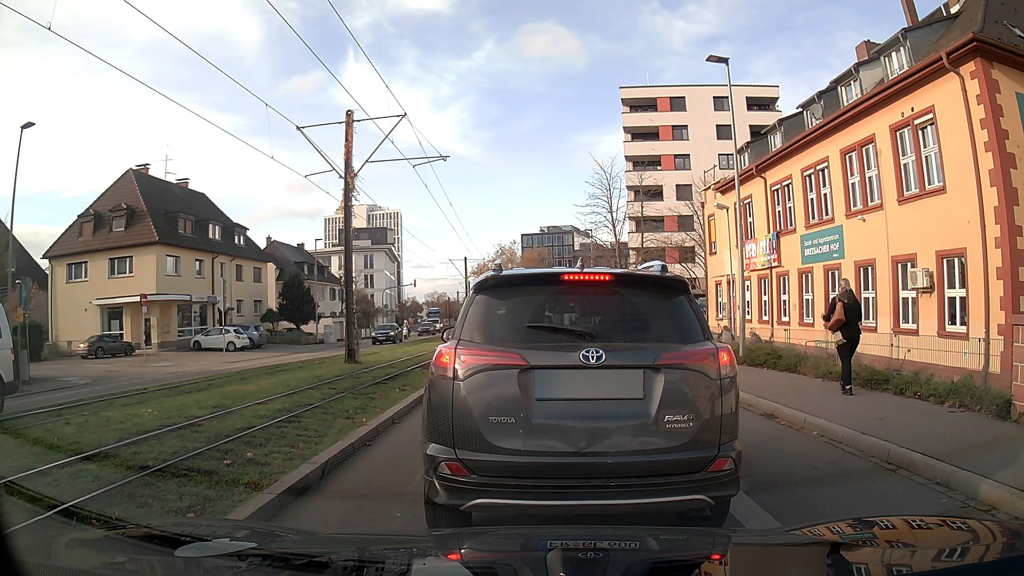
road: secondary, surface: asphalt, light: Day
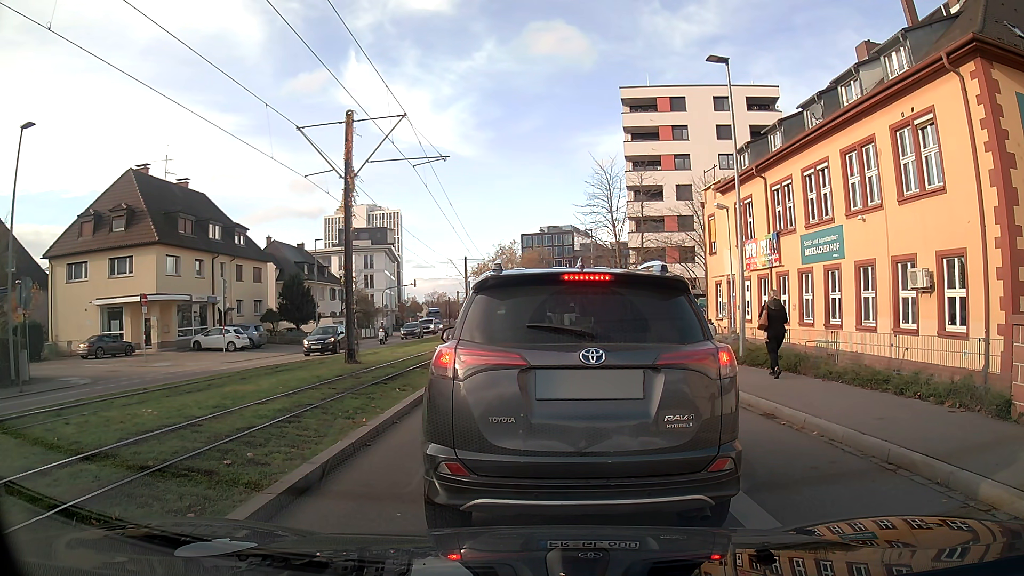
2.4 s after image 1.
(0.0, 0.0) m; 0°
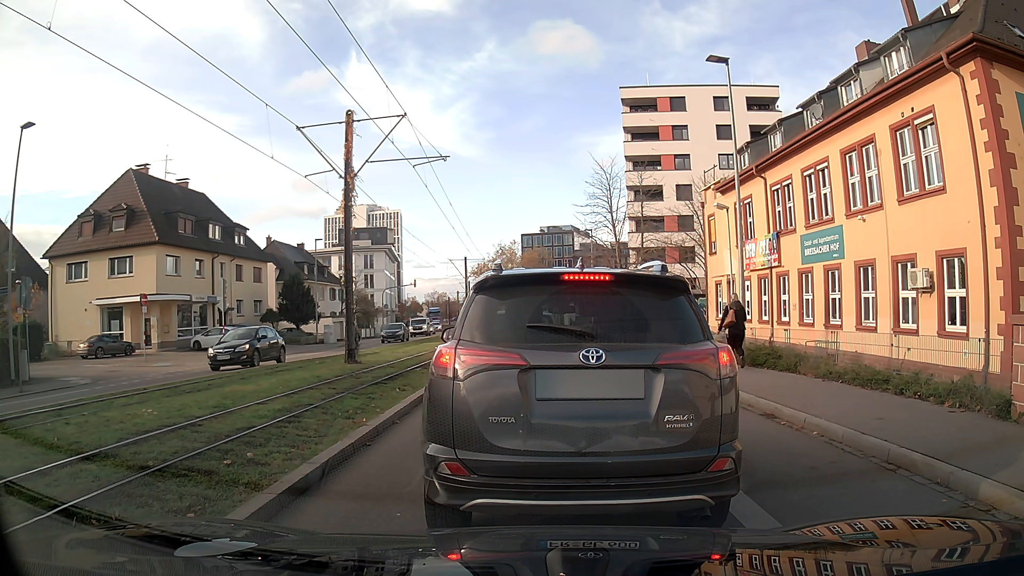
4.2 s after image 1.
(0.0, 0.0) m; 0°
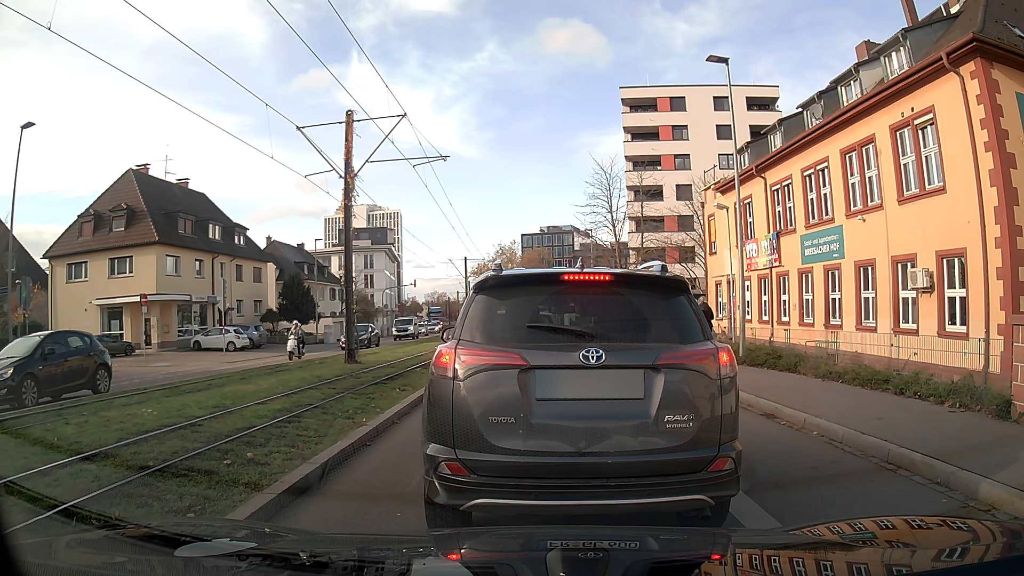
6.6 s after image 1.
(0.0, 0.0) m; 0°
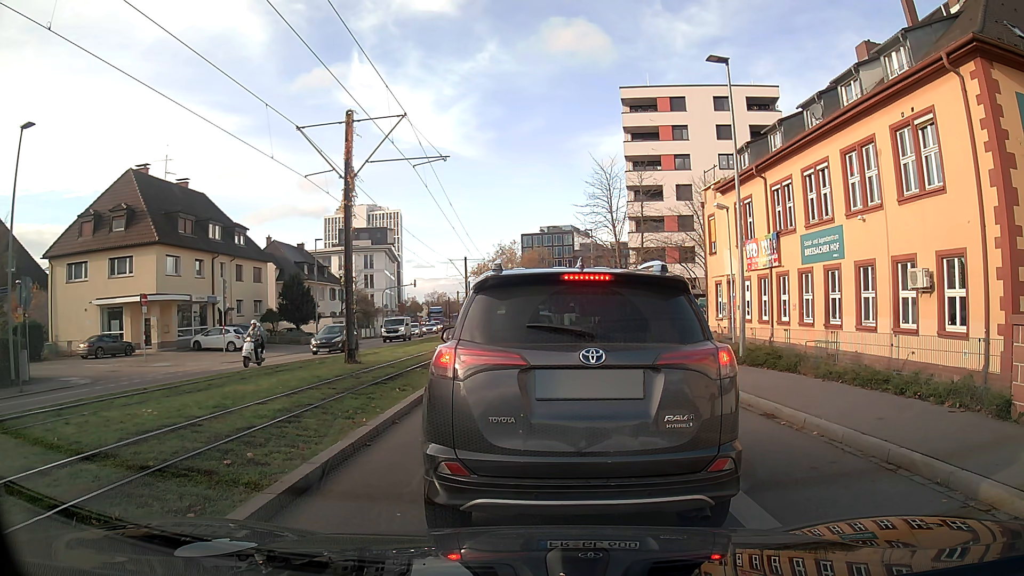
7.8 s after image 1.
(0.0, 0.0) m; 0°
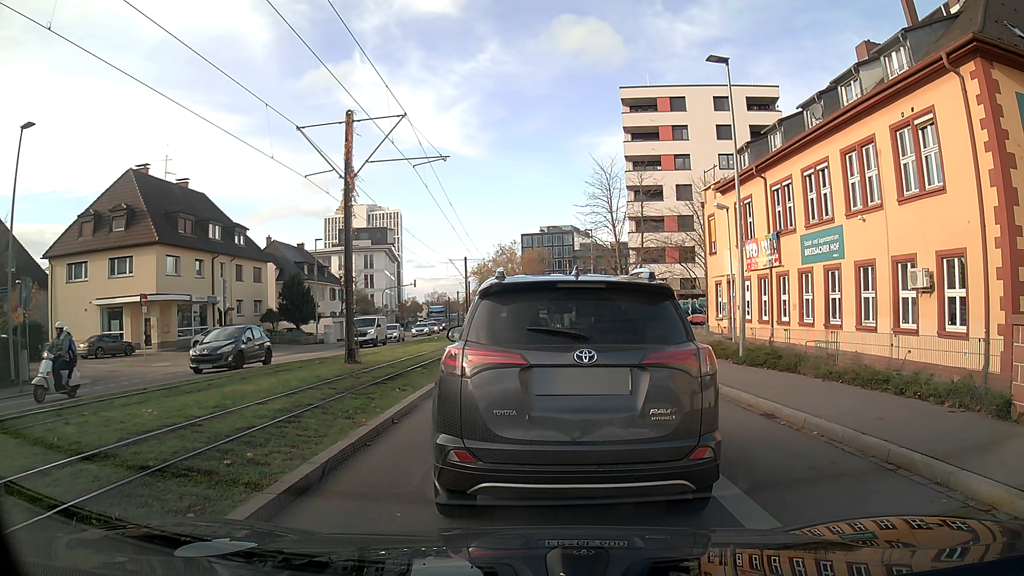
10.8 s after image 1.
(0.0, 0.0) m; 0°
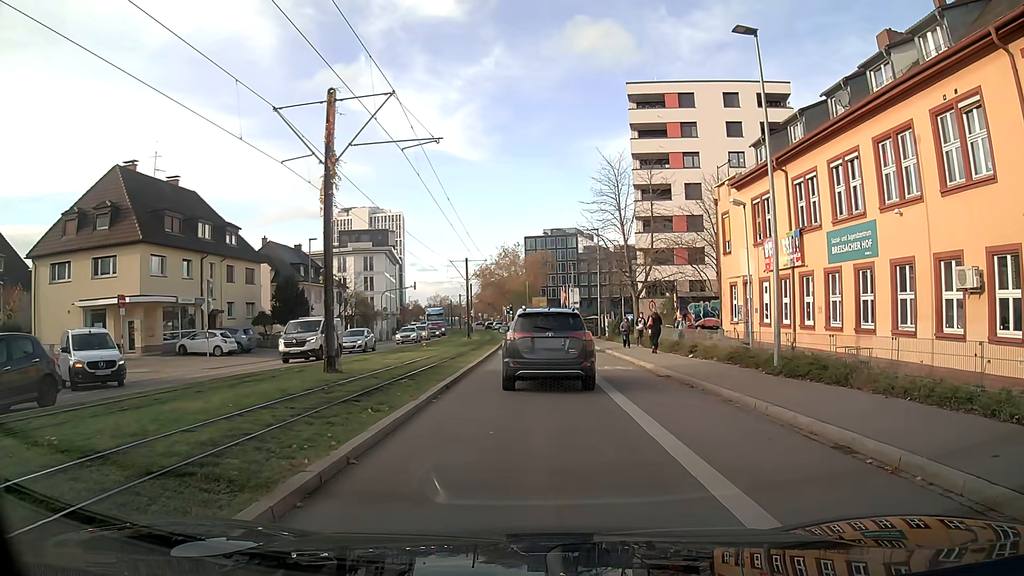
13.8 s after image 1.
(0.0, +2.5) m; +1°
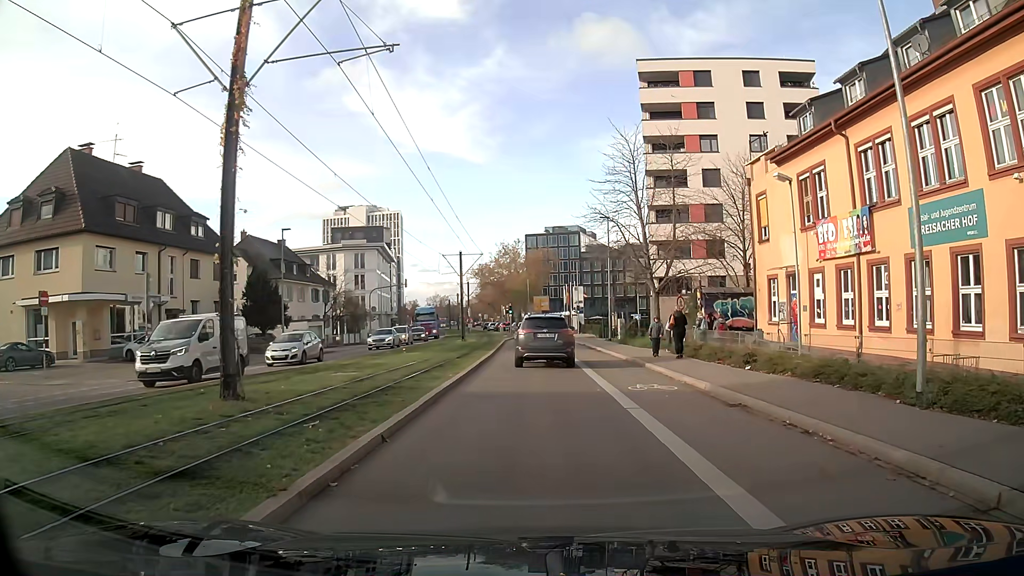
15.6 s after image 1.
(0.0, +6.4) m; 0°
(0, +10) (0, +20) (0, +30) (0, +40) (0, +50) (0, +60) (0, +70) (0, +80) (-2, +90) (-4, +100) m
